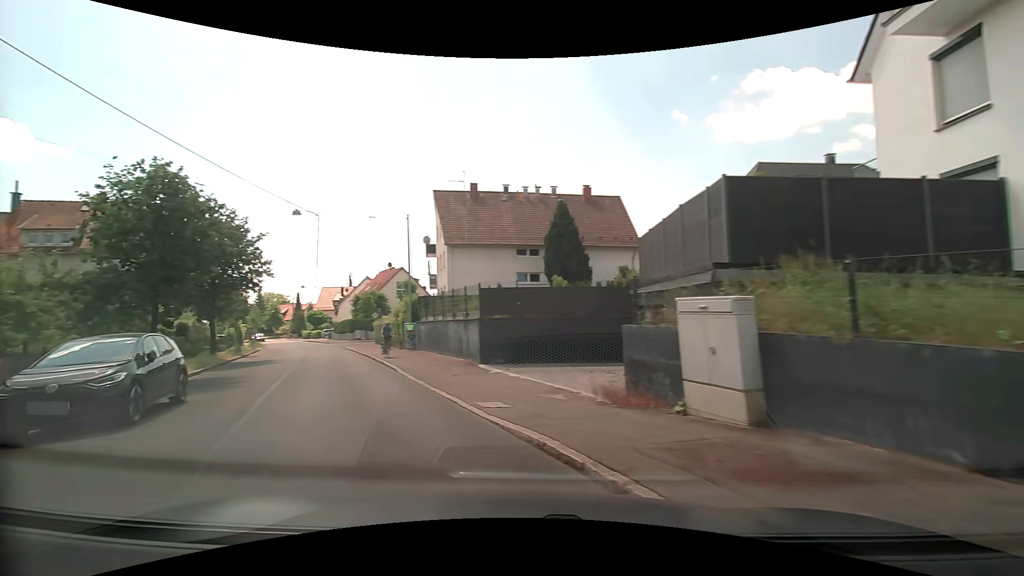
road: tertiary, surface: asphalt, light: Day
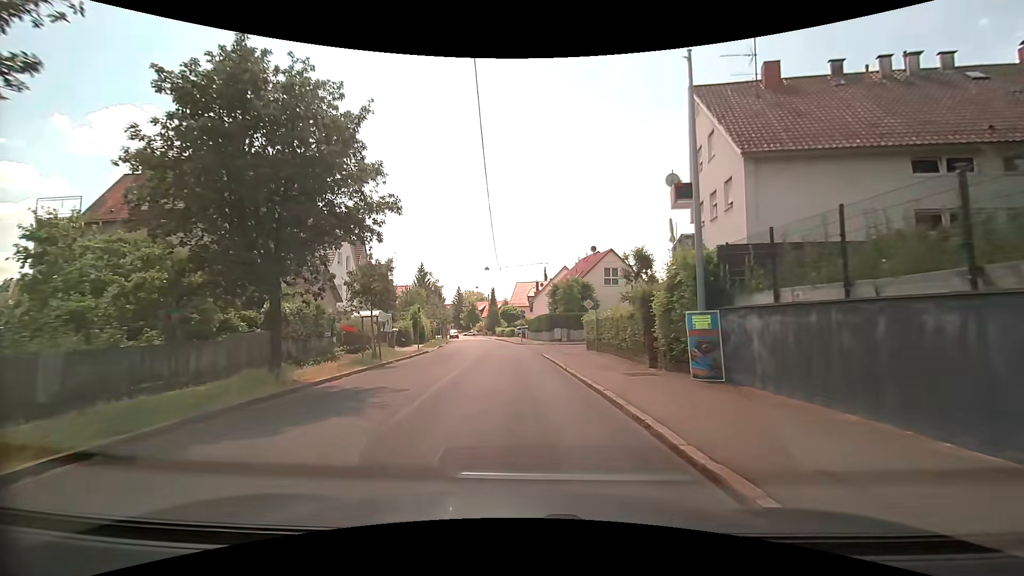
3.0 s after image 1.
(-6.3, +17.6) m; -24°
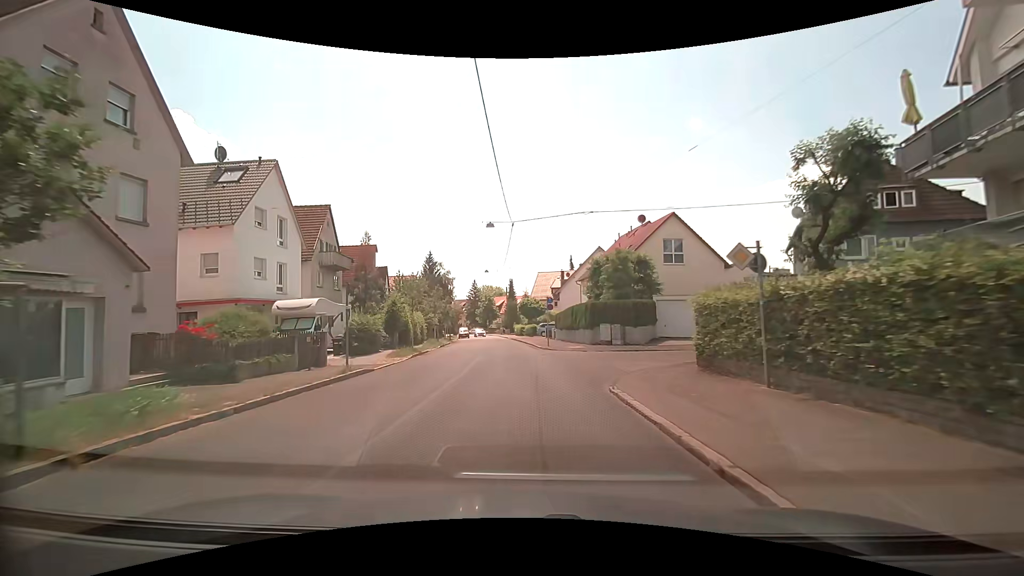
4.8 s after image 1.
(-0.4, +17.1) m; -3°
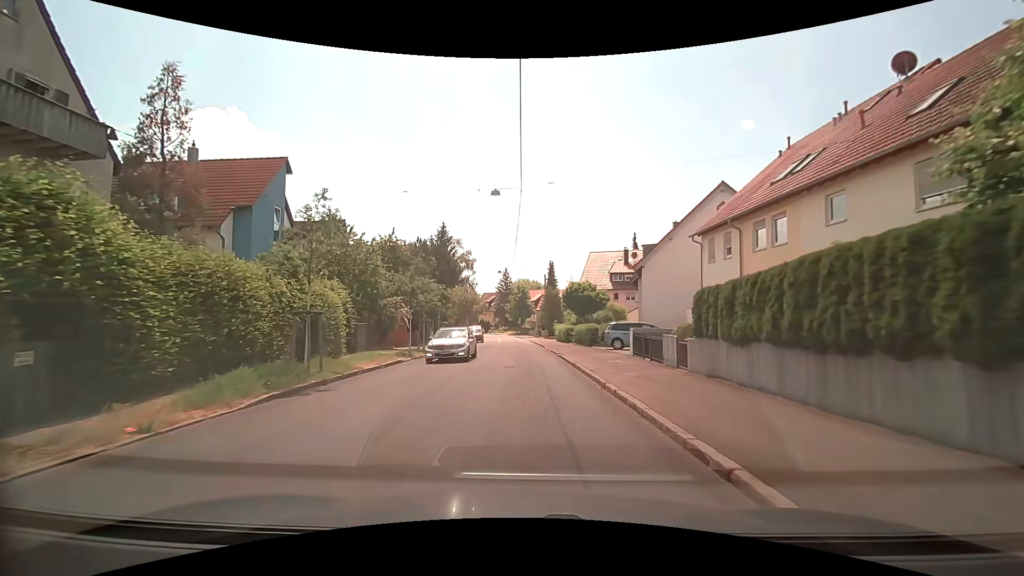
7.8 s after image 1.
(-0.6, +30.7) m; -4°
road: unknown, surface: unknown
(0, +10) (0, +20) (0, +30) (0, +40) (-1, +50) (-1, +60) (-2, +70) (-2, +80) (-3, +90) (-4, +100) m
